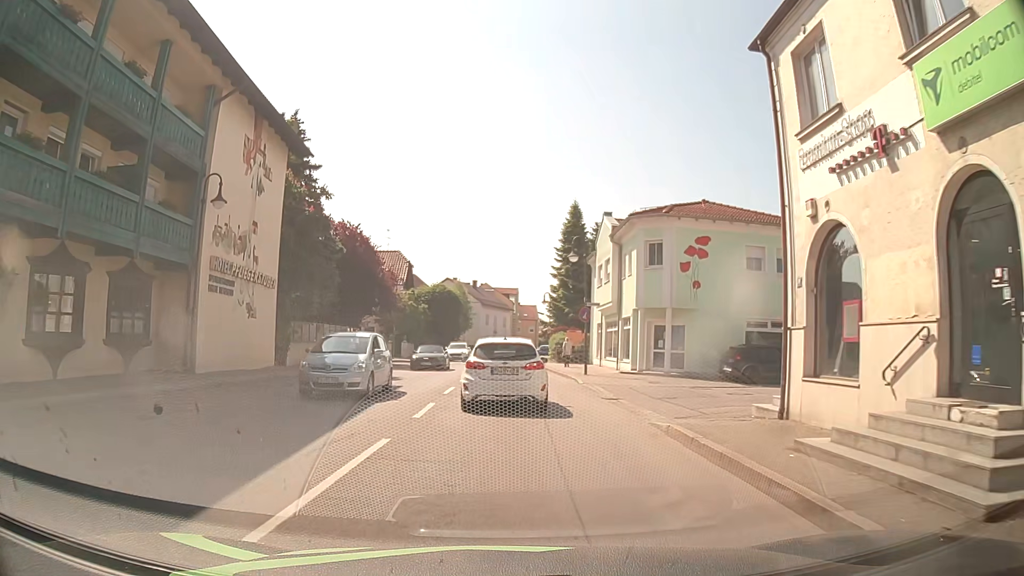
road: secondary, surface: asphalt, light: Day
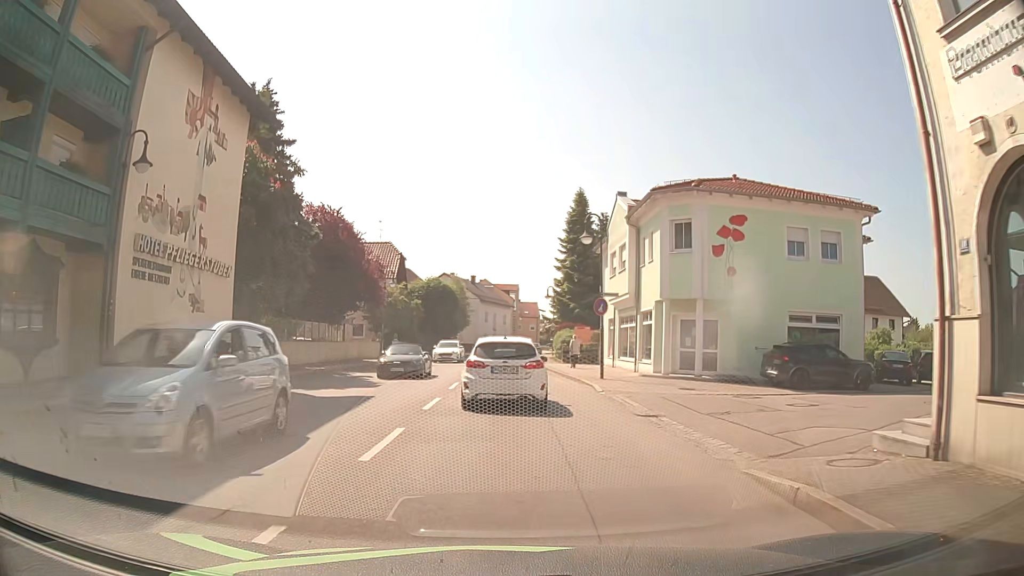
(0.0, +4.7) m; +1°
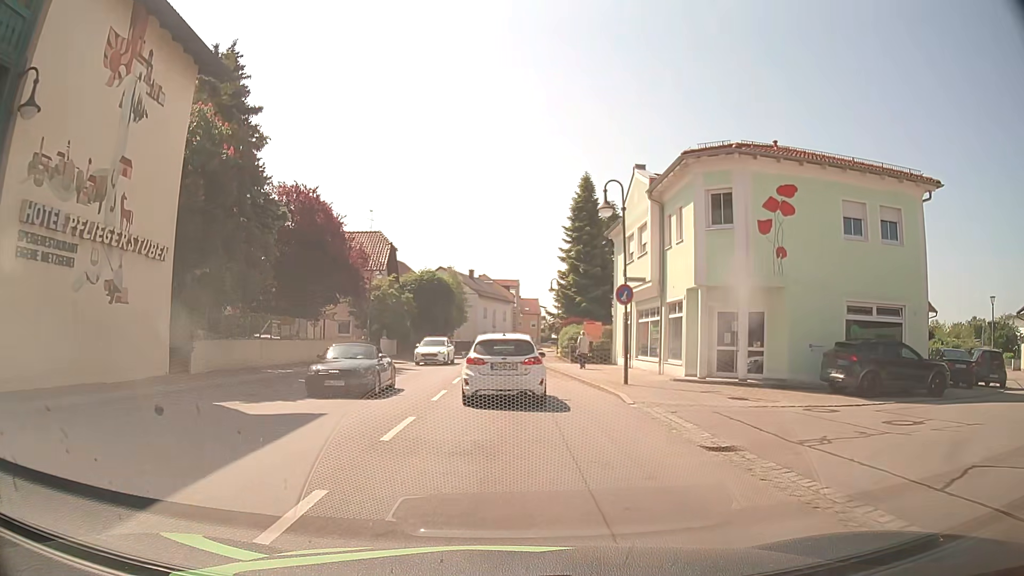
(-0.1, +4.7) m; -1°
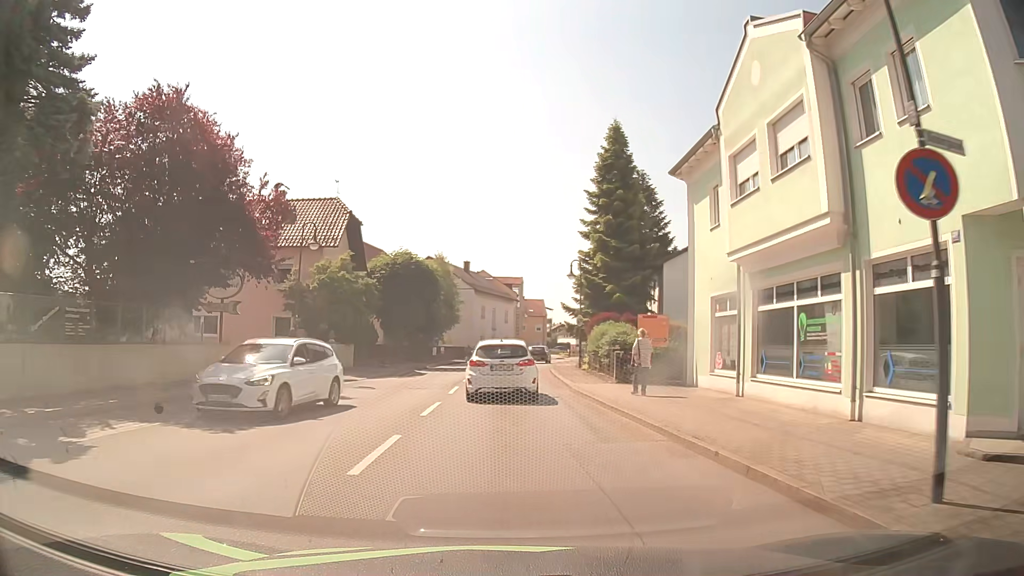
(0.0, +14.3) m; 0°
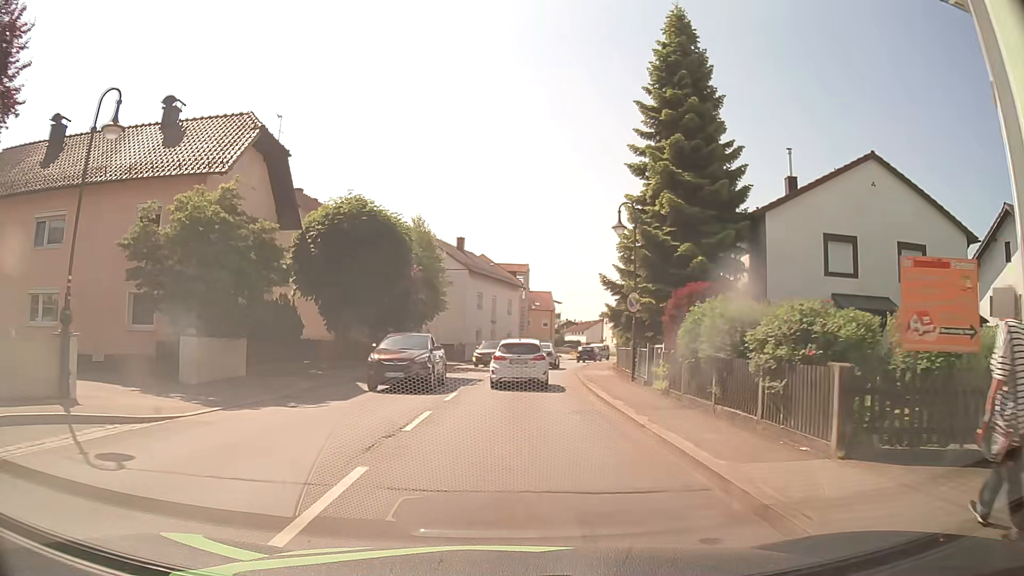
(0.0, +14.9) m; 0°
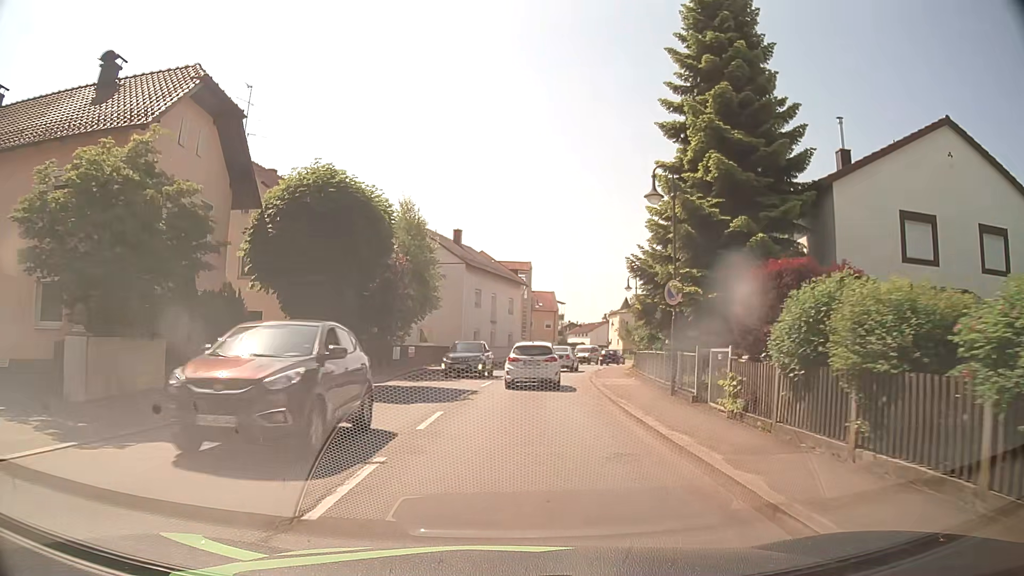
(0.0, +5.2) m; +1°
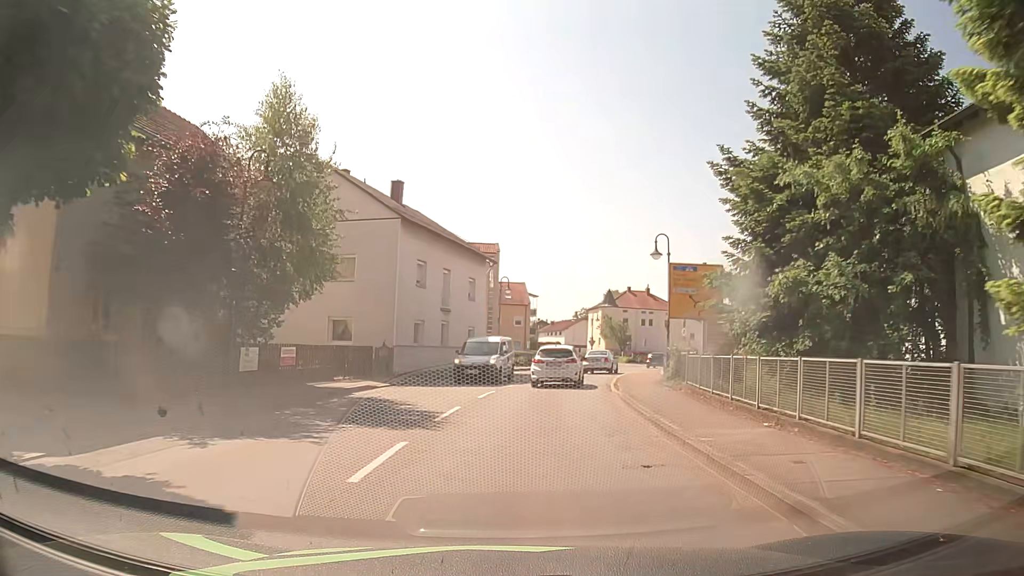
(0.0, +16.2) m; +2°
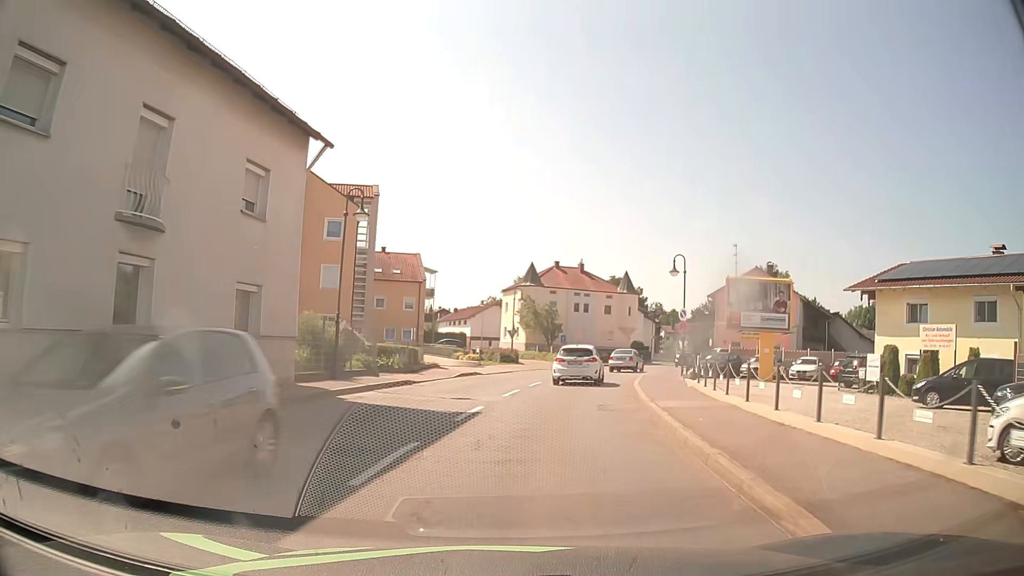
(+1.7, +23.9) m; +8°
(0, +10) (+2, +20) (+3, +30) (+6, +39) (+10, +49) (+14, +58) (+18, +67) (+23, +75) (+28, +84) (+33, +93) m
